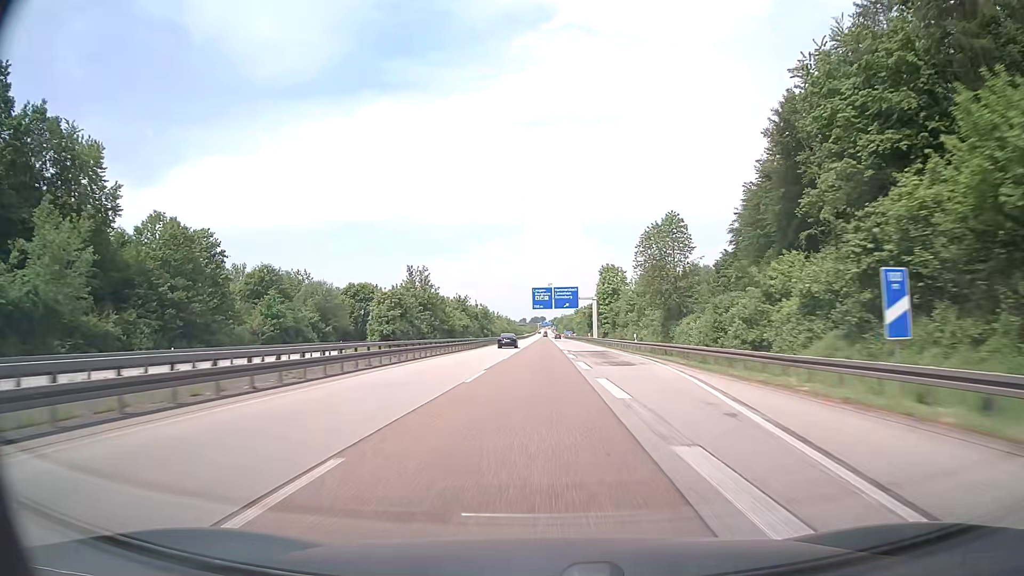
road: motorway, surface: asphalt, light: Day
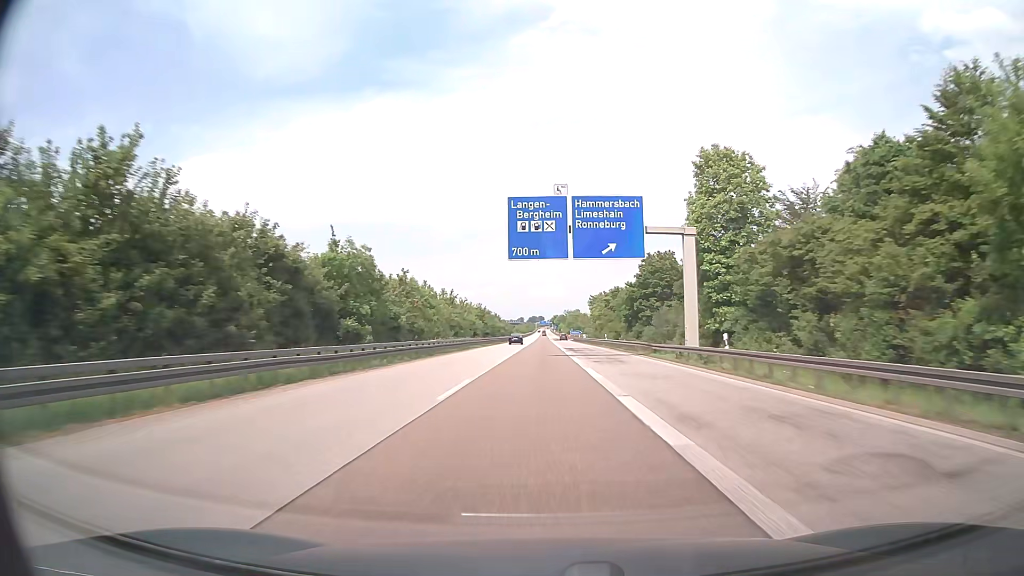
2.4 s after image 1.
(+0.1, +76.2) m; 0°
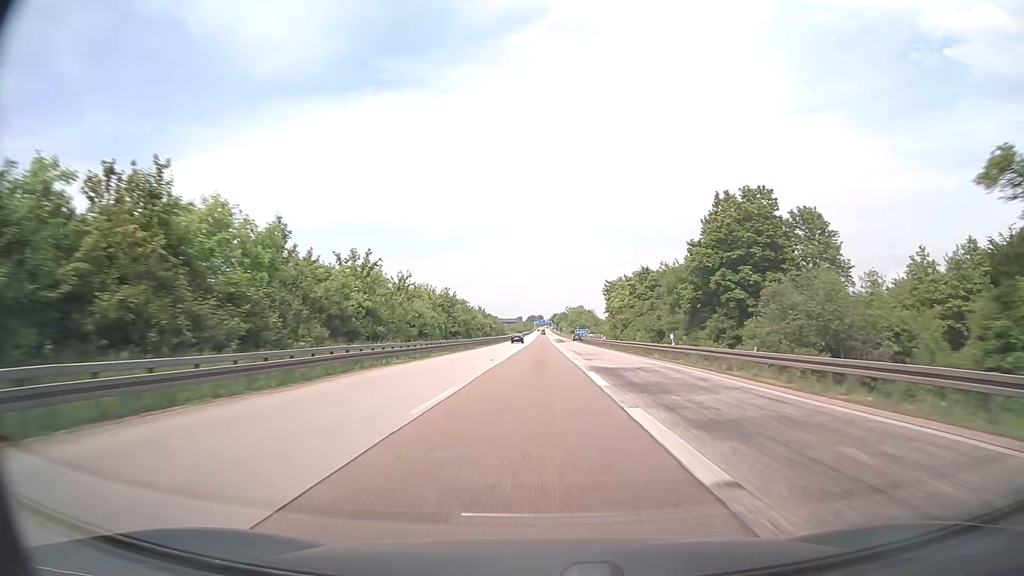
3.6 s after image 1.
(+0.1, +38.1) m; 0°
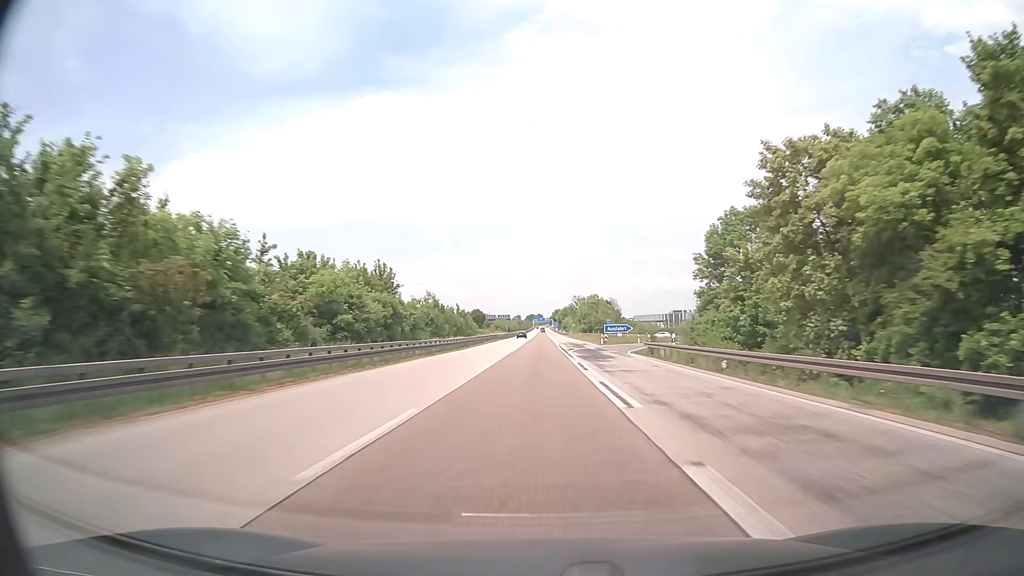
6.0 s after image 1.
(0.0, +76.2) m; 0°
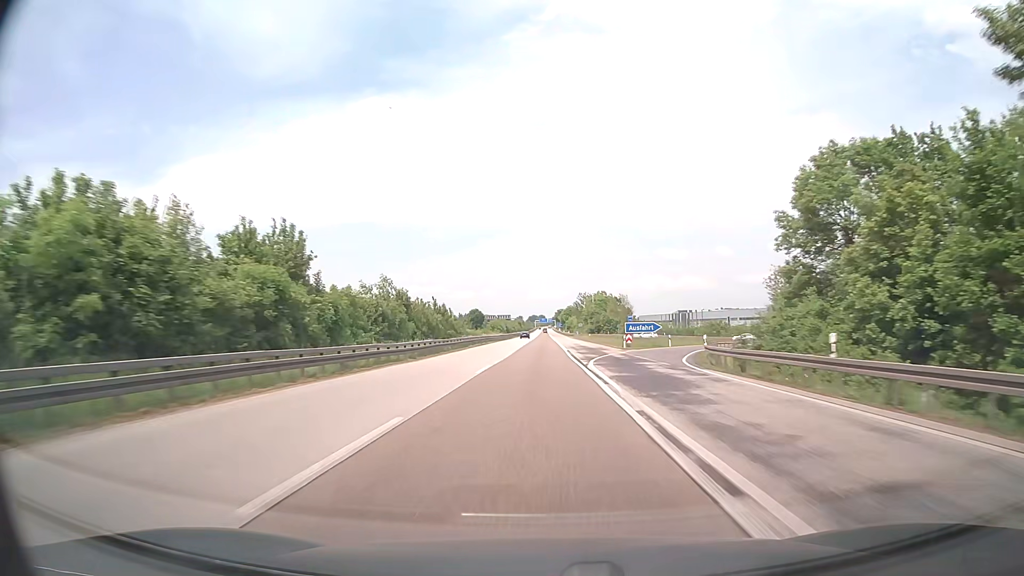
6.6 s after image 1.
(0.0, +19.1) m; 0°
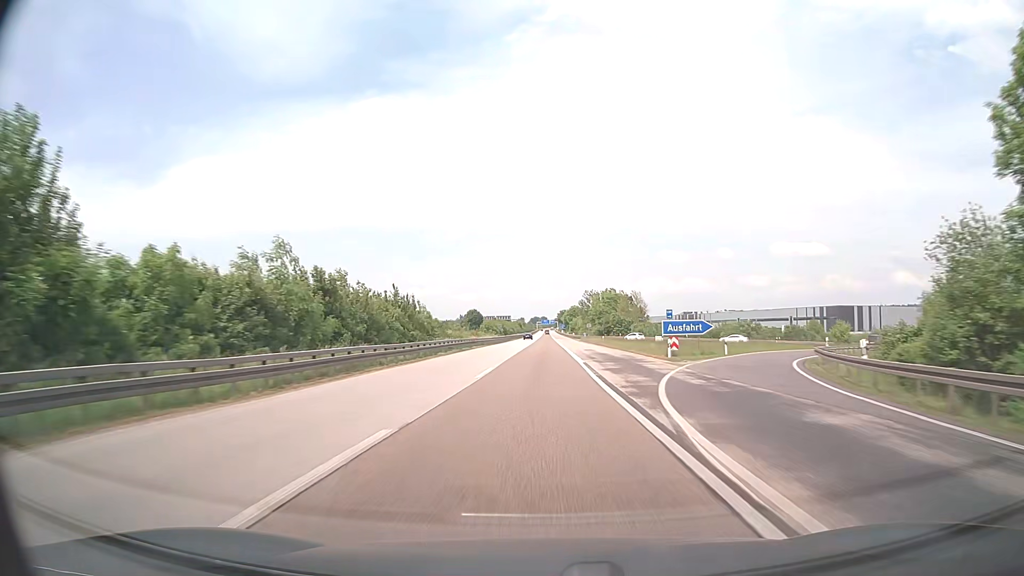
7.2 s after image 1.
(0.0, +19.0) m; 0°
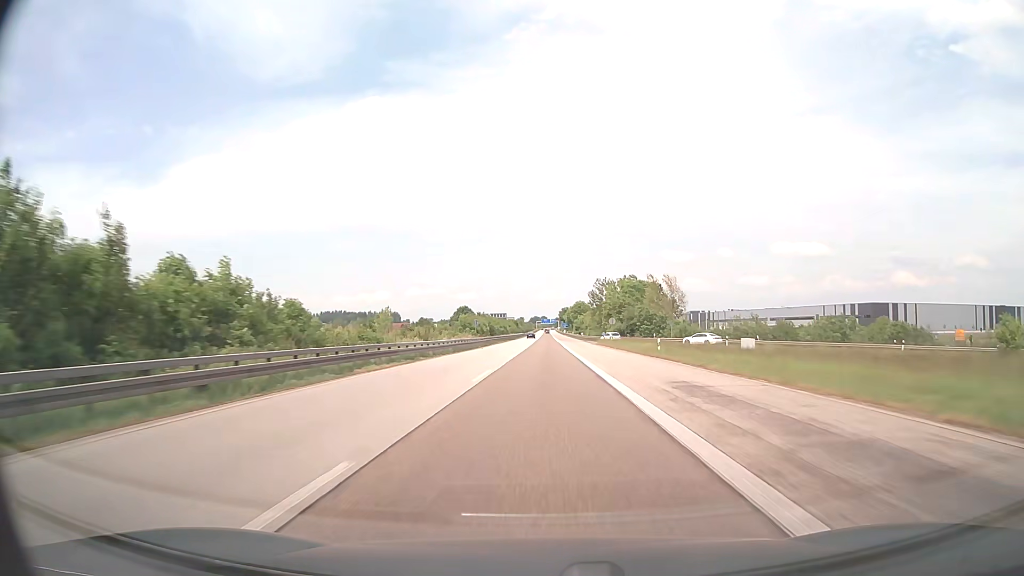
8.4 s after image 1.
(0.0, +38.0) m; 0°
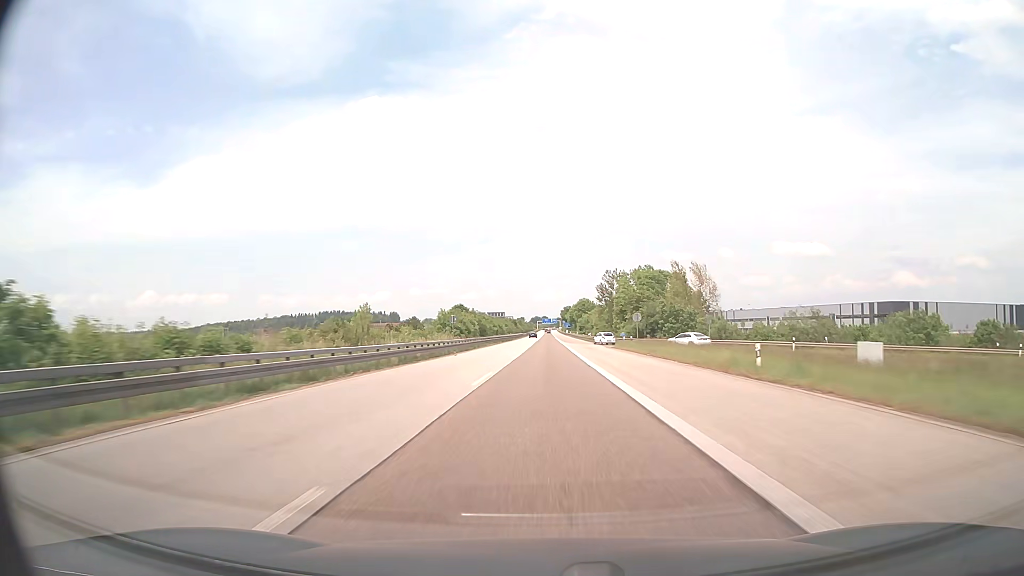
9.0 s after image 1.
(0.0, +19.0) m; 0°
